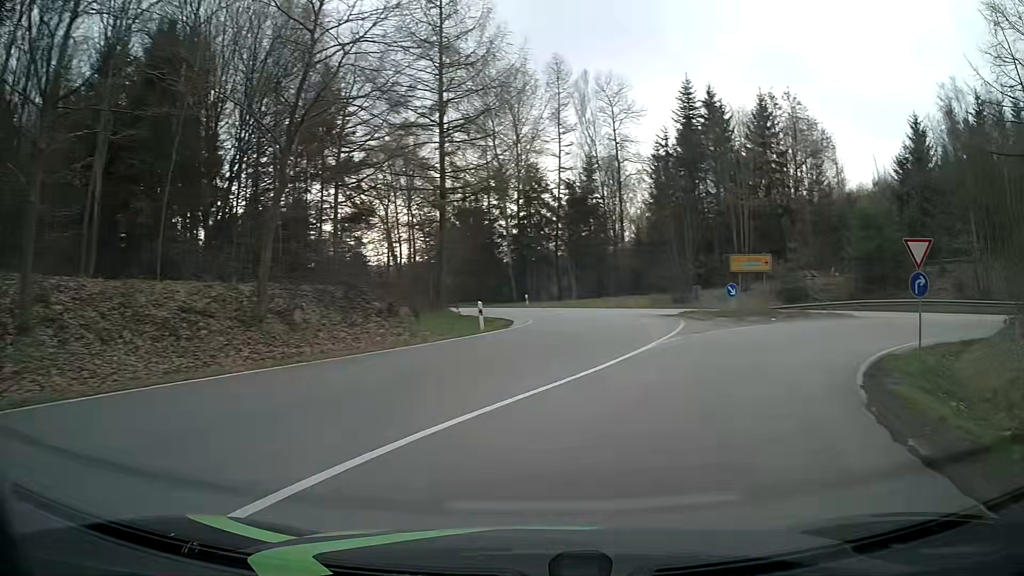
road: primary_link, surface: asphalt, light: Day
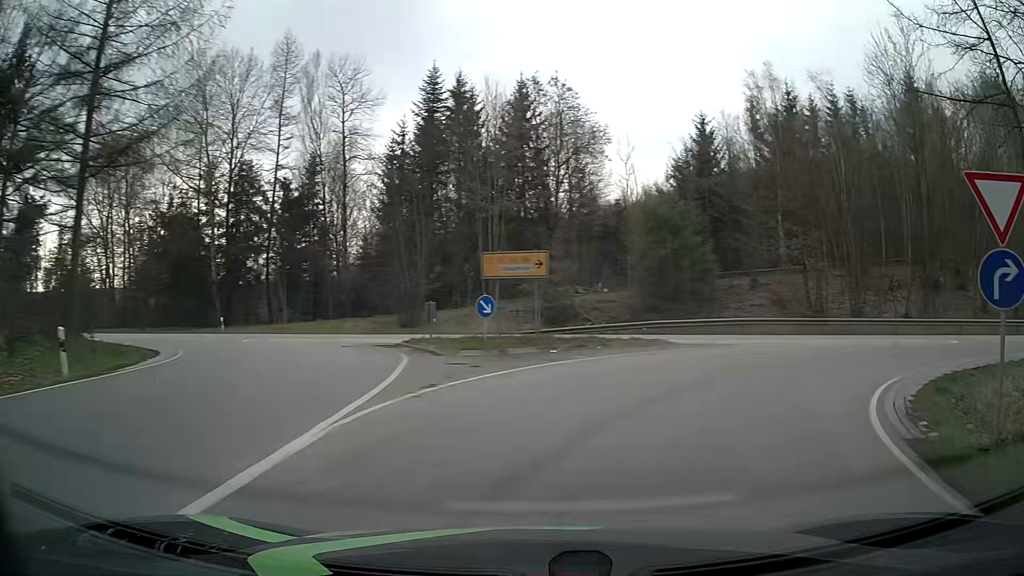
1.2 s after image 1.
(+1.8, +10.4) m; +22°
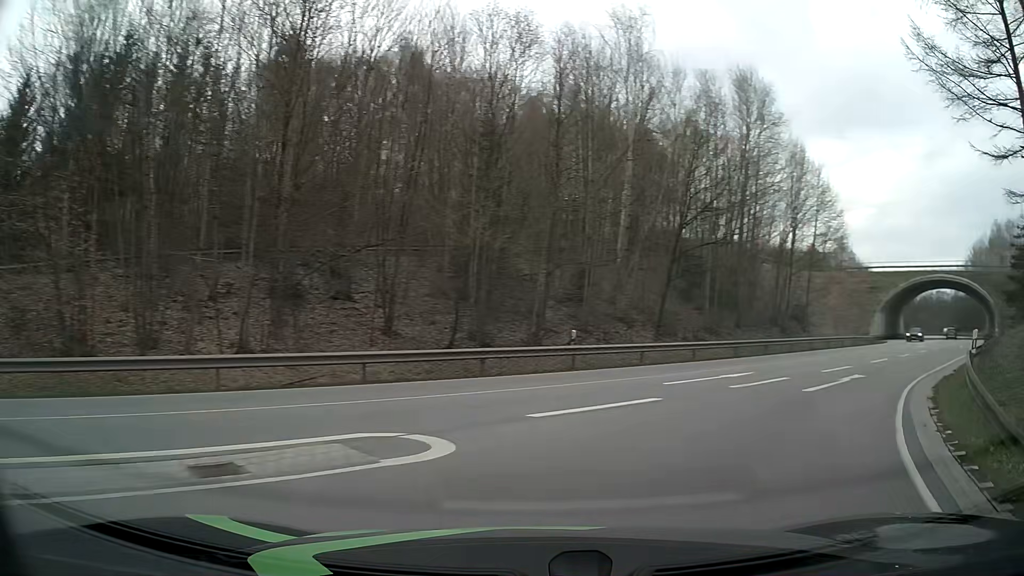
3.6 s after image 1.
(+8.2, +16.4) m; +57°
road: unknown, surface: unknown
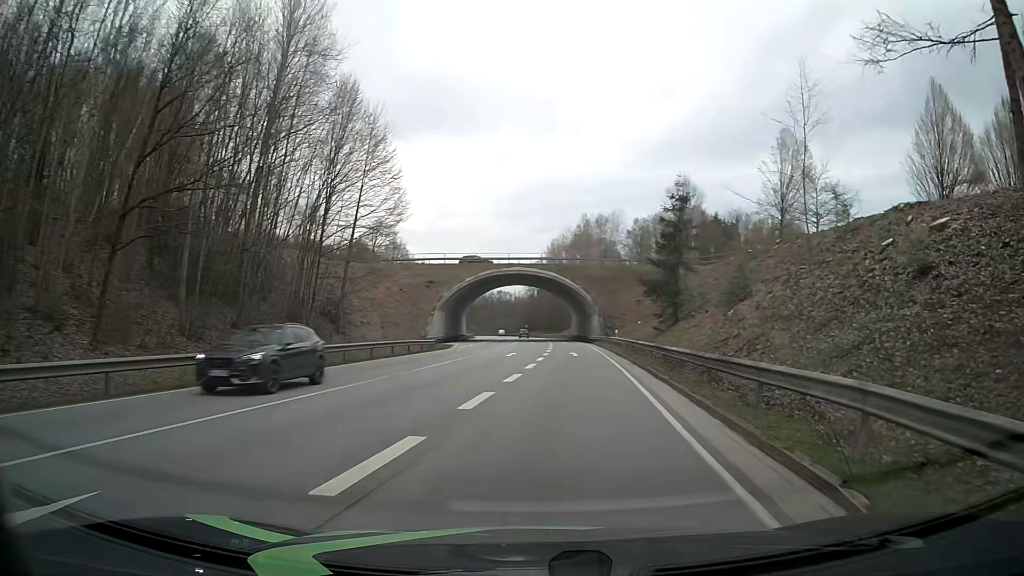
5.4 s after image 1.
(+5.7, +13.6) m; +39°
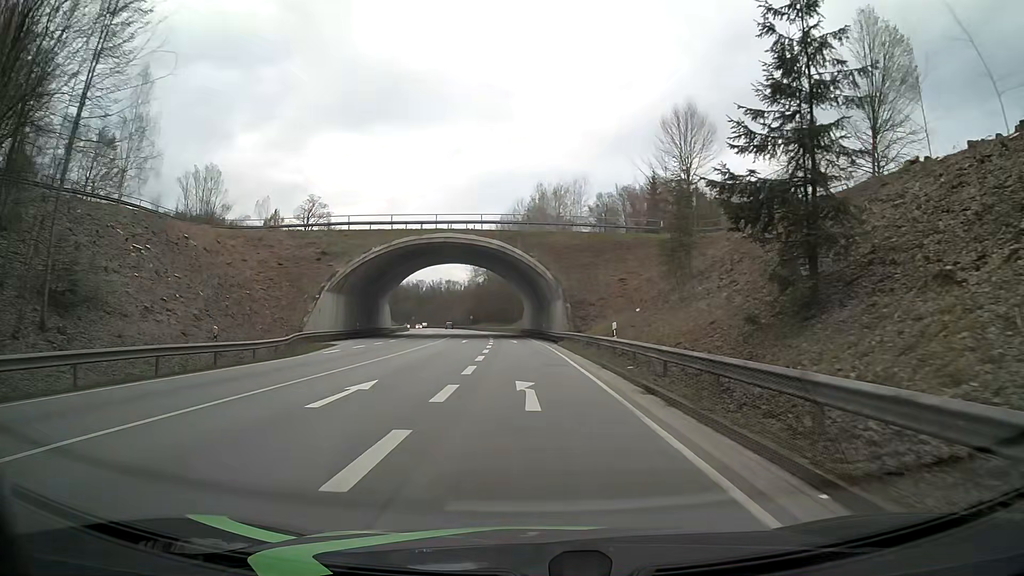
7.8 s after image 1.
(+1.6, +24.1) m; +5°
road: primary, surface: asphalt
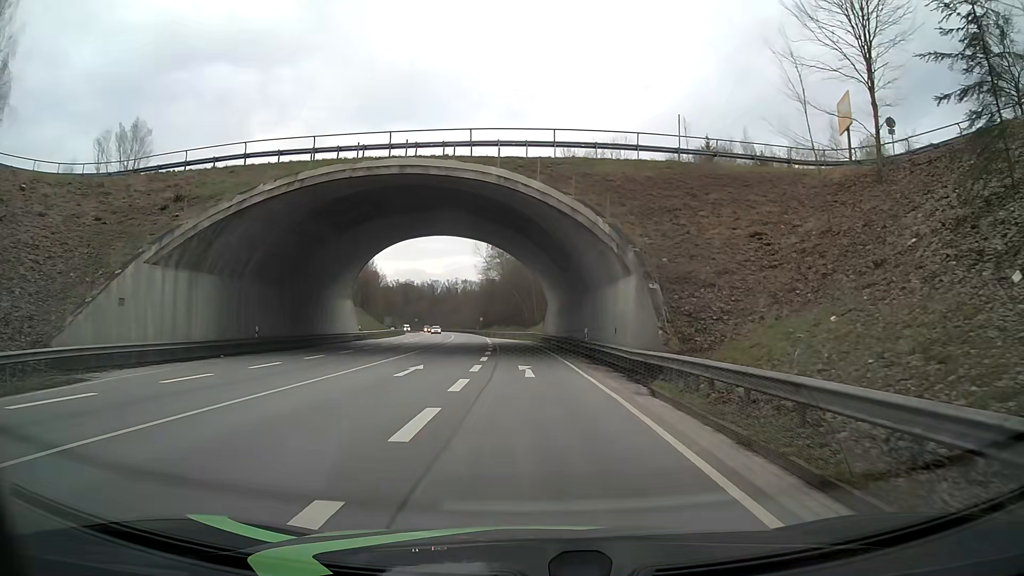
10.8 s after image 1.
(-0.5, +27.2) m; -2°
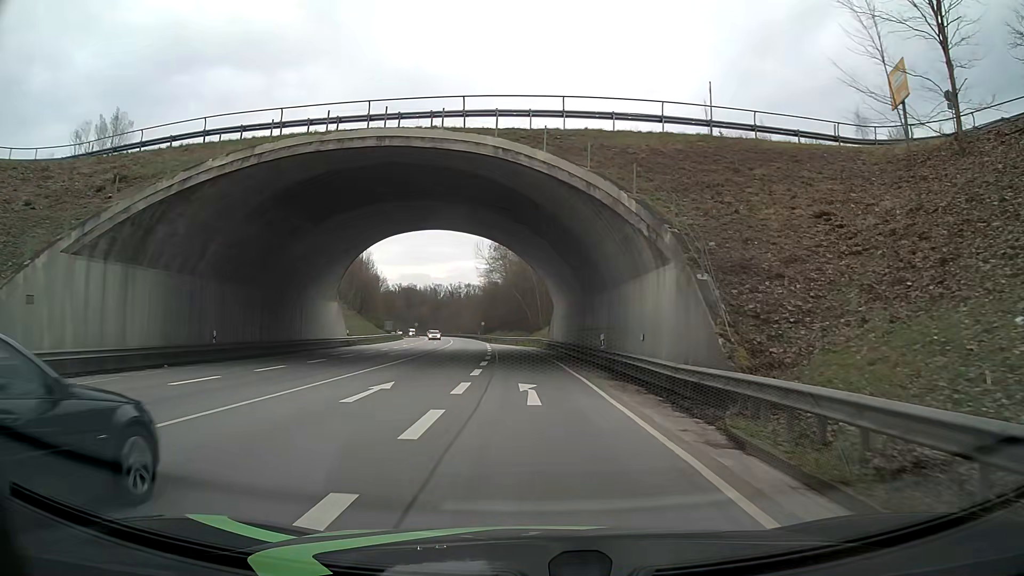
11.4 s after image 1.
(0.0, +5.7) m; 0°
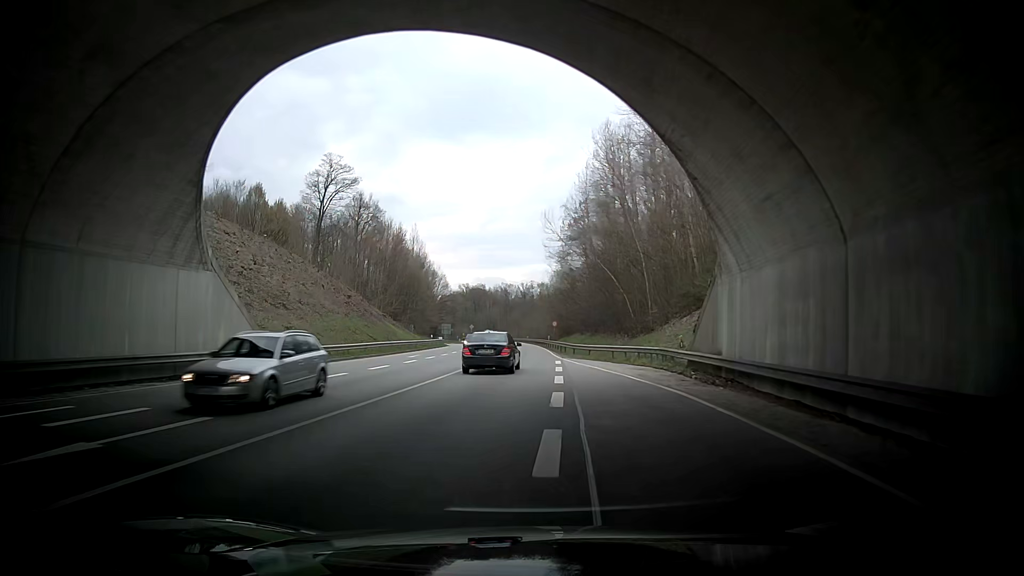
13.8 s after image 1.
(-2.2, +33.2) m; -10°
(0, +10) (+1, +20) (+2, +30) (+2, +40) (+3, +50) (+3, +60) (+4, +70) (+4, +80) (+4, +90) (+5, +100) m
